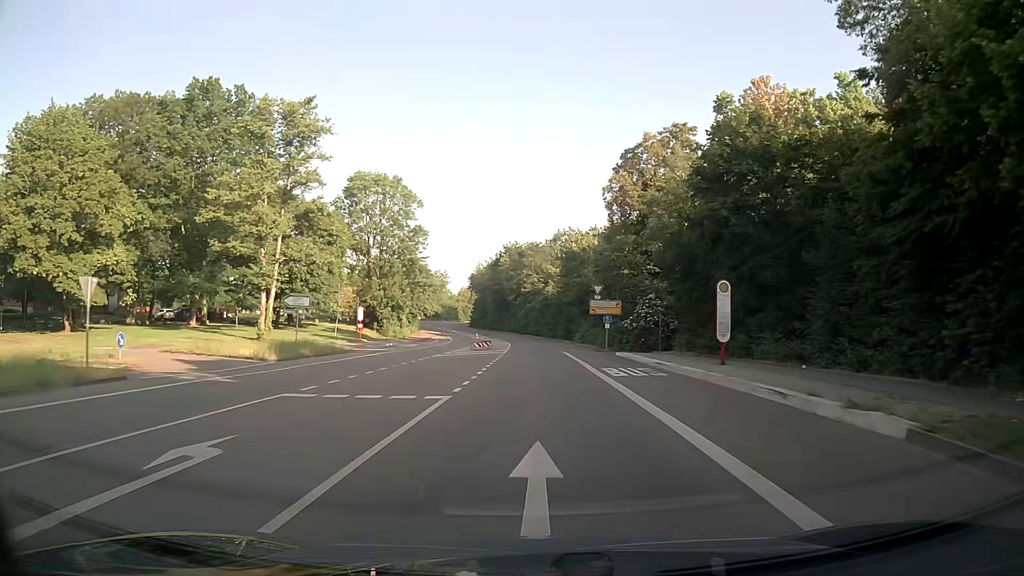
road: secondary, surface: asphalt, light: Day
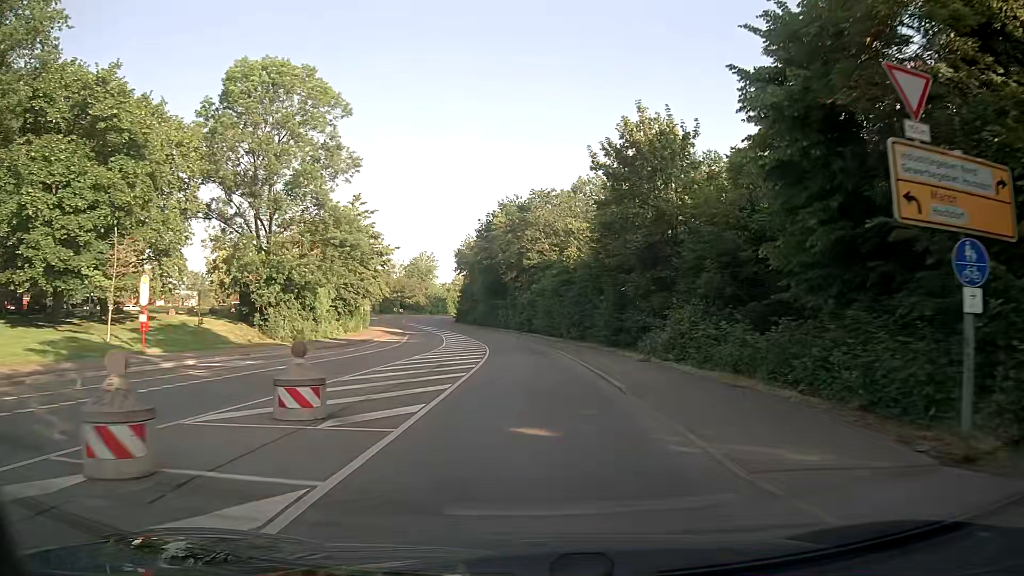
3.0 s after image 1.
(0.0, +41.2) m; -1°
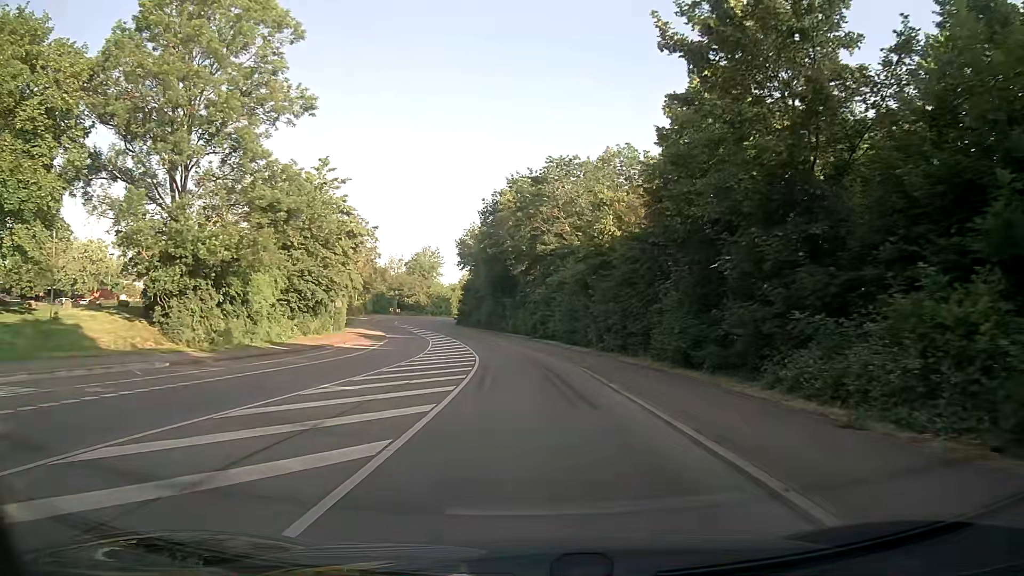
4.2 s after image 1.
(-0.2, +16.0) m; -1°
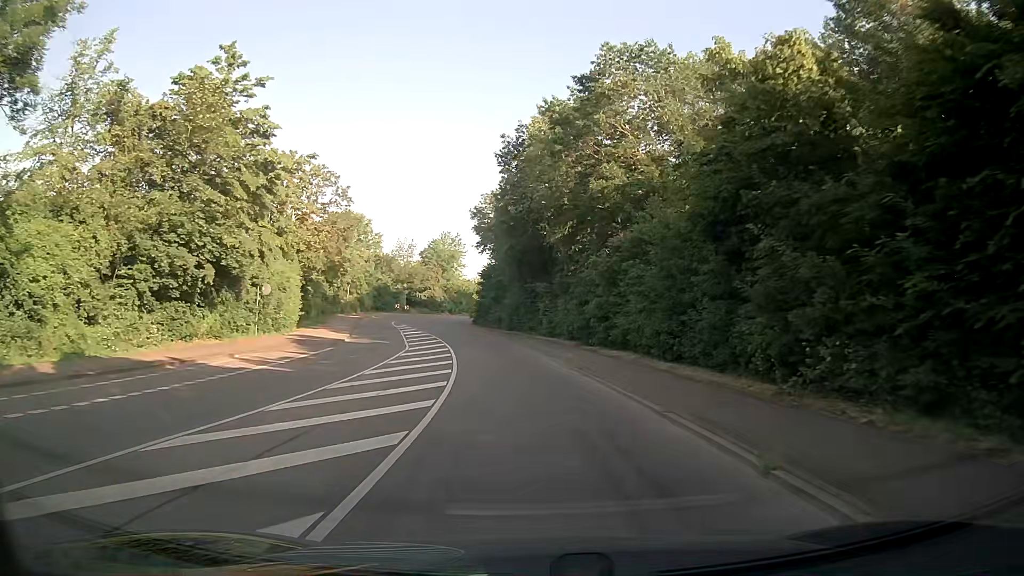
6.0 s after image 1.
(-0.5, +23.8) m; -2°
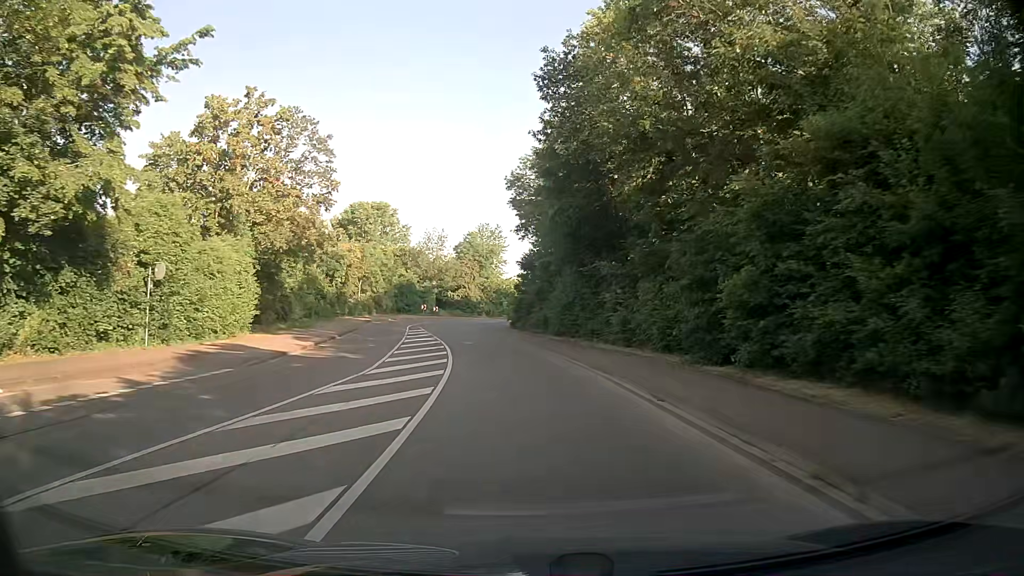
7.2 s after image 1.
(-0.7, +15.8) m; -4°
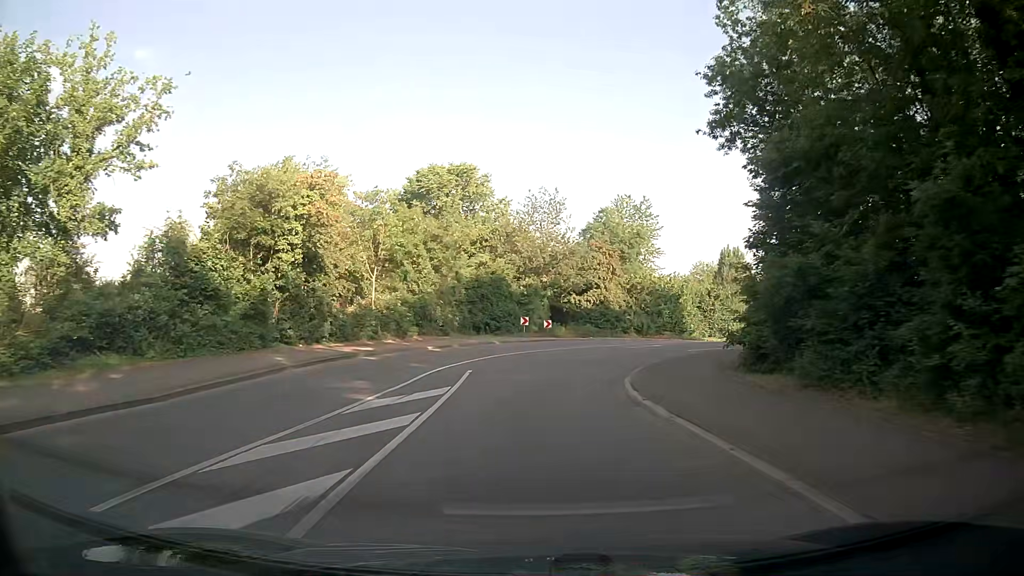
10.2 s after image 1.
(-3.4, +36.9) m; -11°
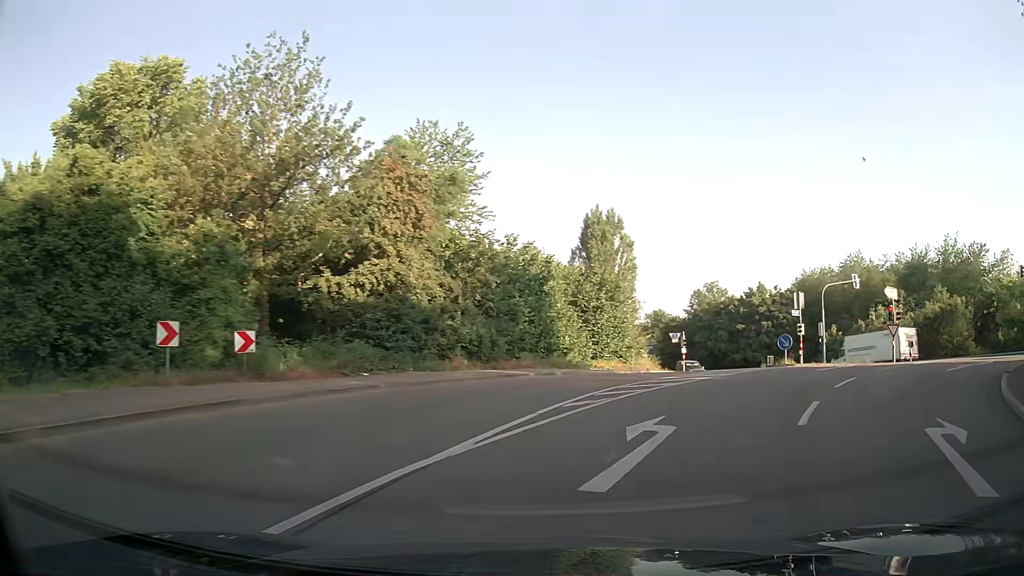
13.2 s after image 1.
(+1.9, +30.0) m; +19°
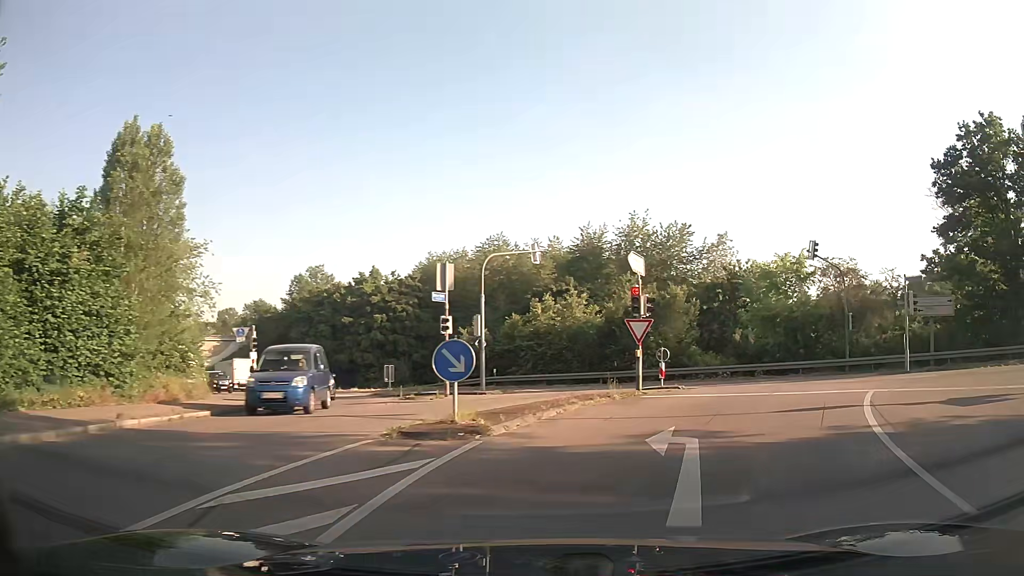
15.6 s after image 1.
(+4.8, +16.9) m; +33°
